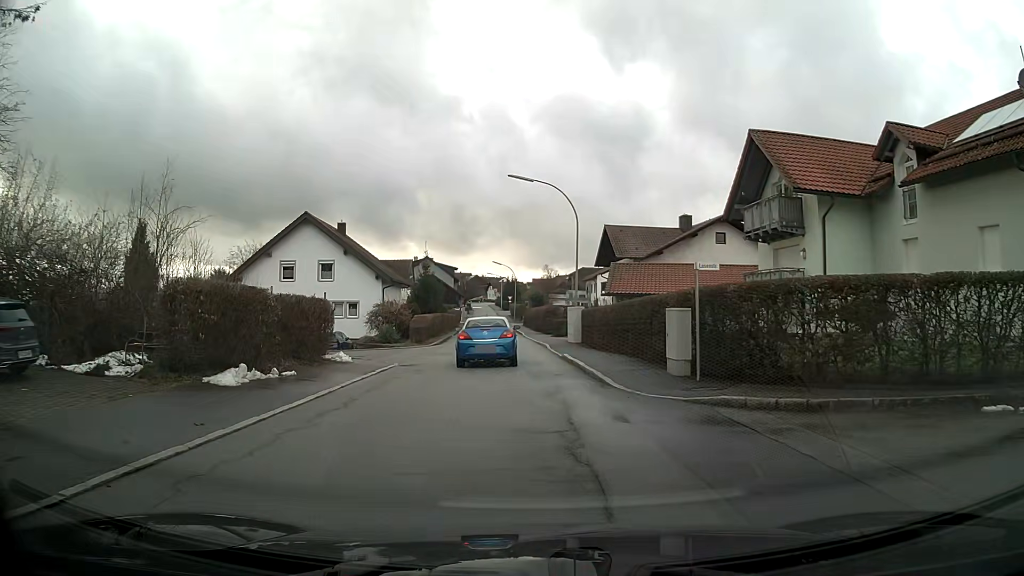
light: Day
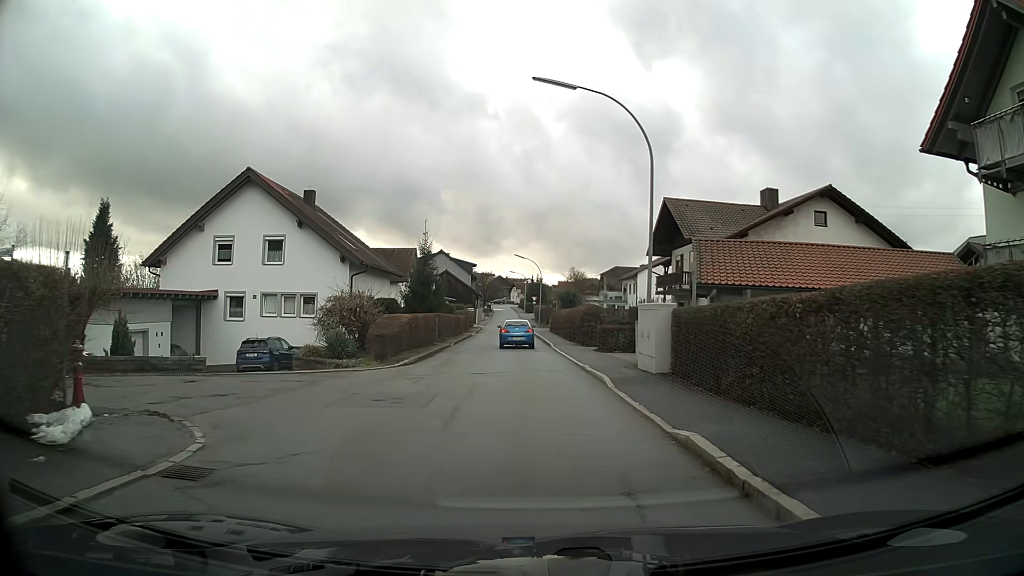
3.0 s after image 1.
(-0.3, +14.8) m; -2°
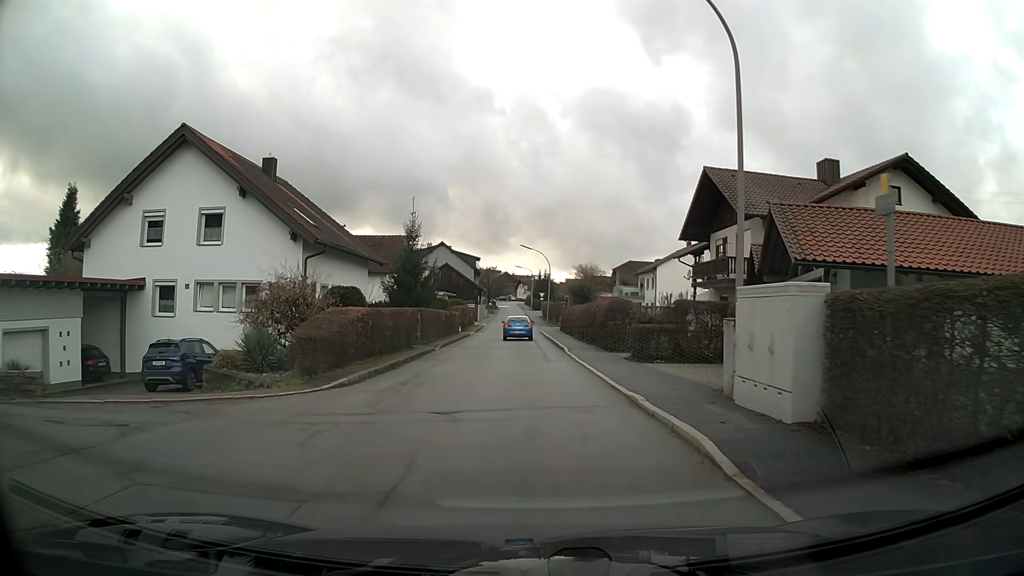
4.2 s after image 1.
(0.0, +8.0) m; -1°
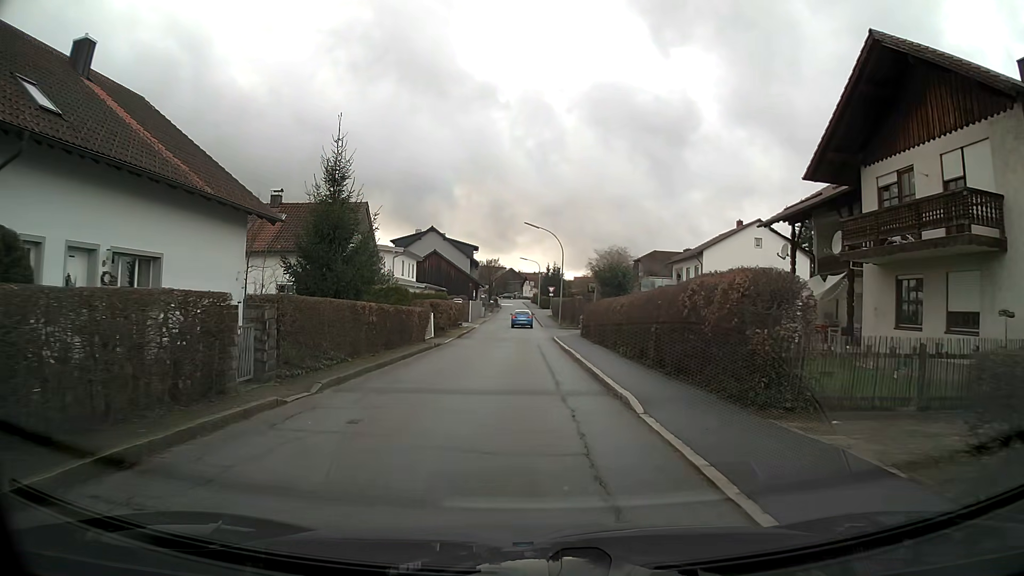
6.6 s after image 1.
(0.0, +17.0) m; 0°
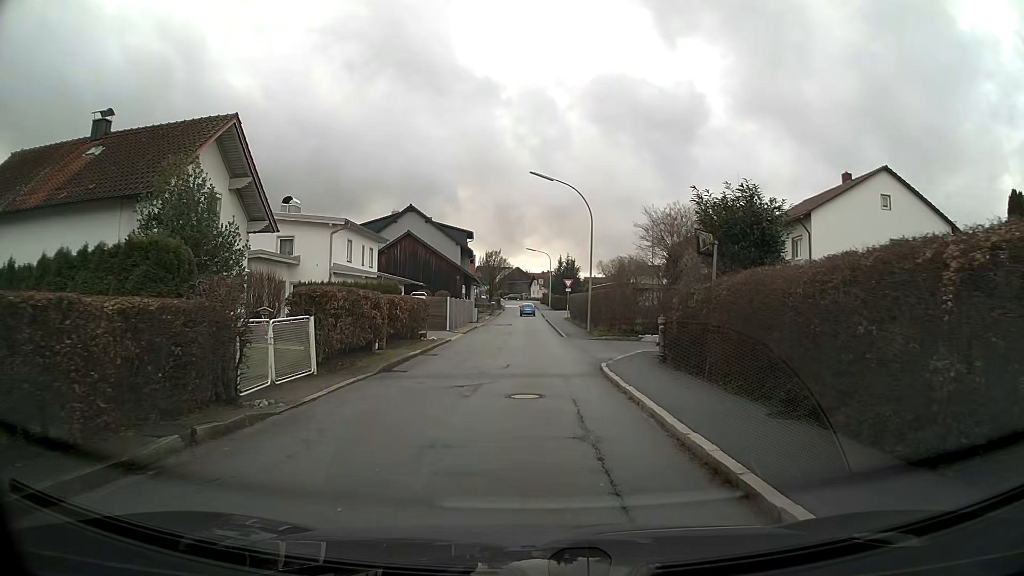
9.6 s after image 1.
(-0.2, +20.3) m; -1°
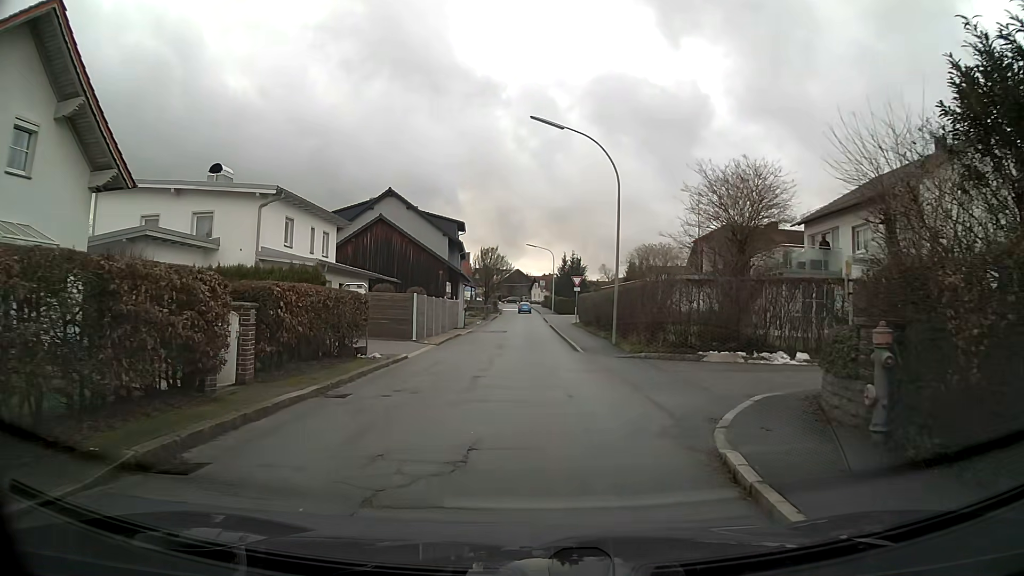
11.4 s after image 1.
(0.0, +10.5) m; 0°
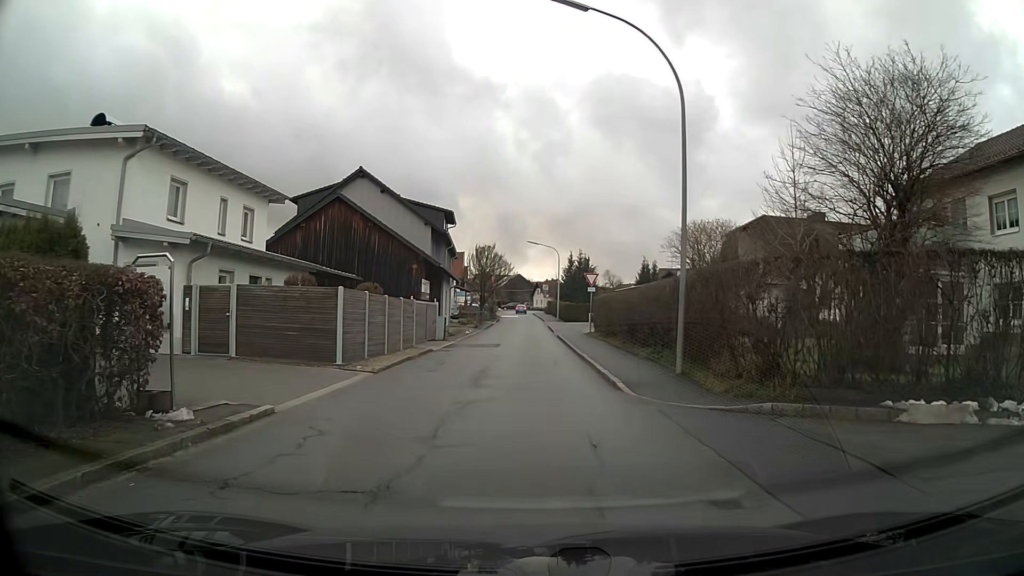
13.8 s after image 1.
(0.0, +10.4) m; 0°
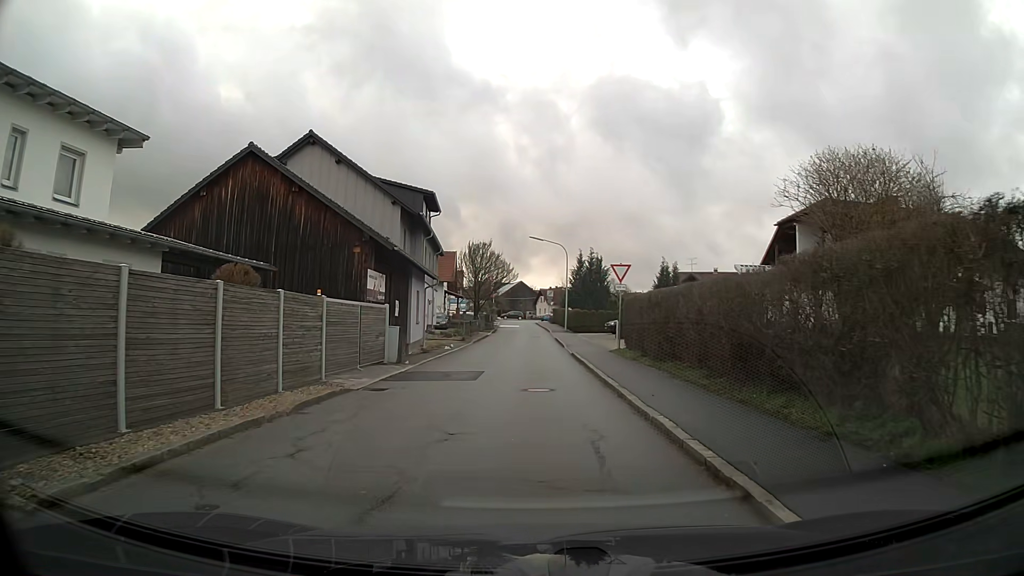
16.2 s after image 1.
(0.0, +12.0) m; 0°
(0, +10) (0, +20) (0, +30) (0, +40) (0, +50) (0, +60) (-1, +70) (-1, +80) (-2, +90) (-1, +100) m
